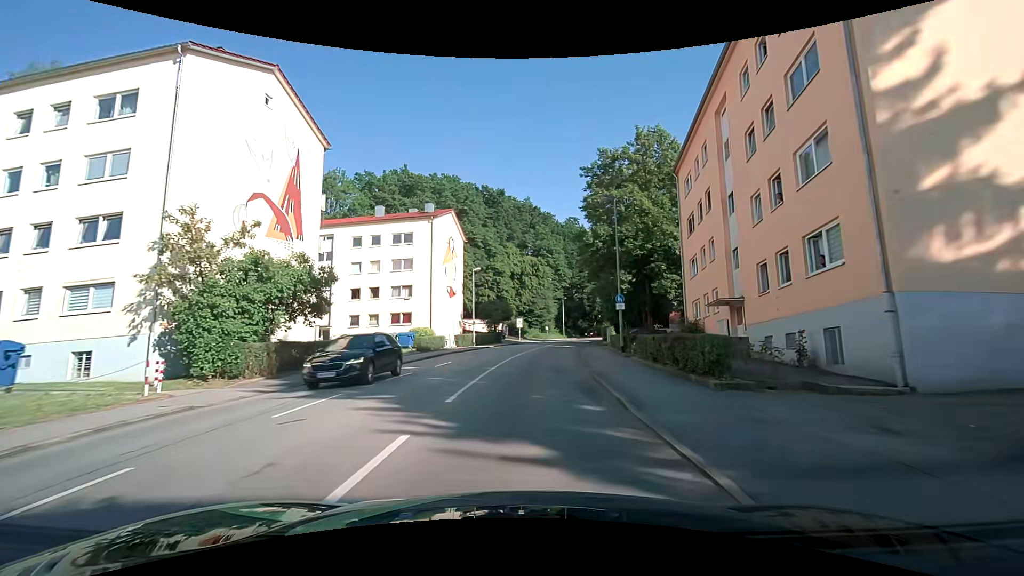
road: tertiary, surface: asphalt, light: Day
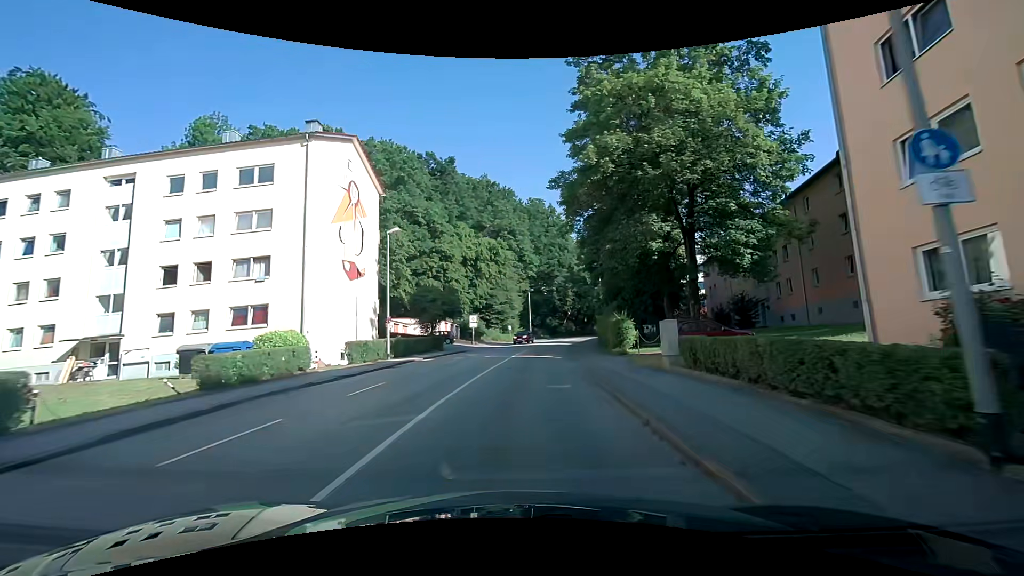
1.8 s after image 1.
(+0.9, +20.8) m; +6°
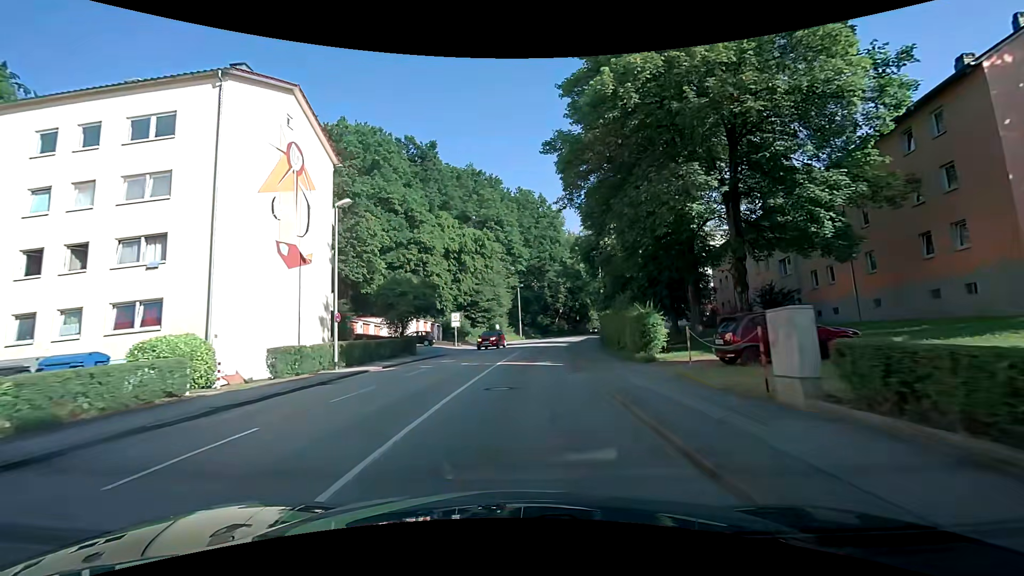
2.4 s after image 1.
(0.0, +6.9) m; 0°
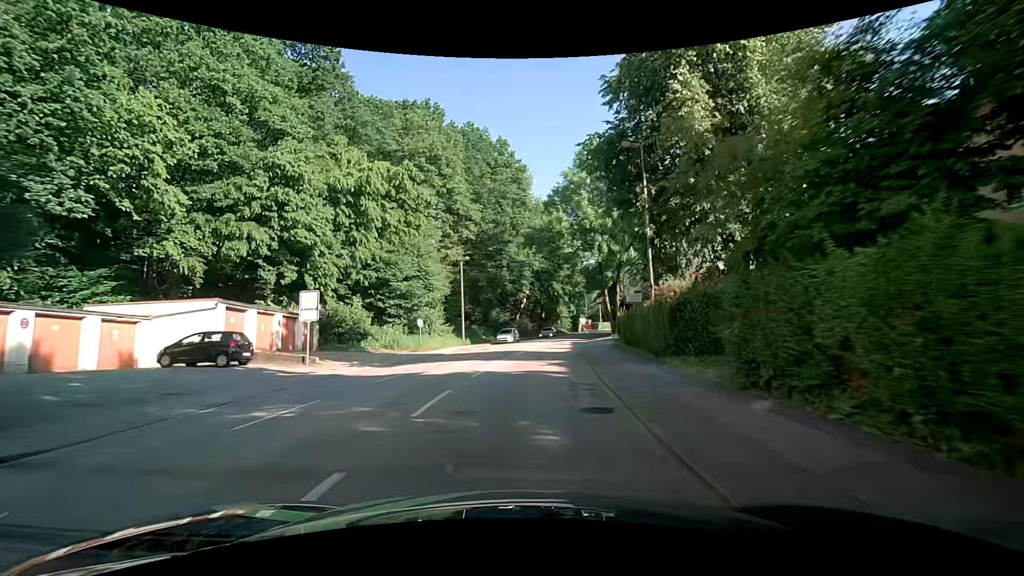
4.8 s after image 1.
(+1.2, +27.8) m; +5°
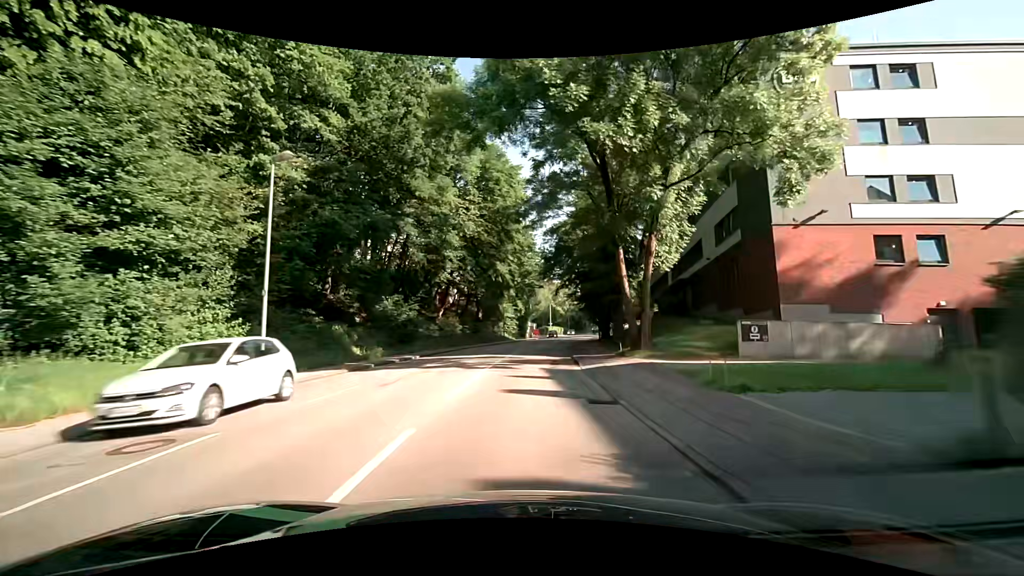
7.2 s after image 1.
(+1.7, +27.7) m; +7°
(0, +10) (+1, +20) (+1, +30) (+3, +40) (+4, +50) (+6, +60) (+7, +69) (+9, +79) (+11, +89) (+13, +99) m
